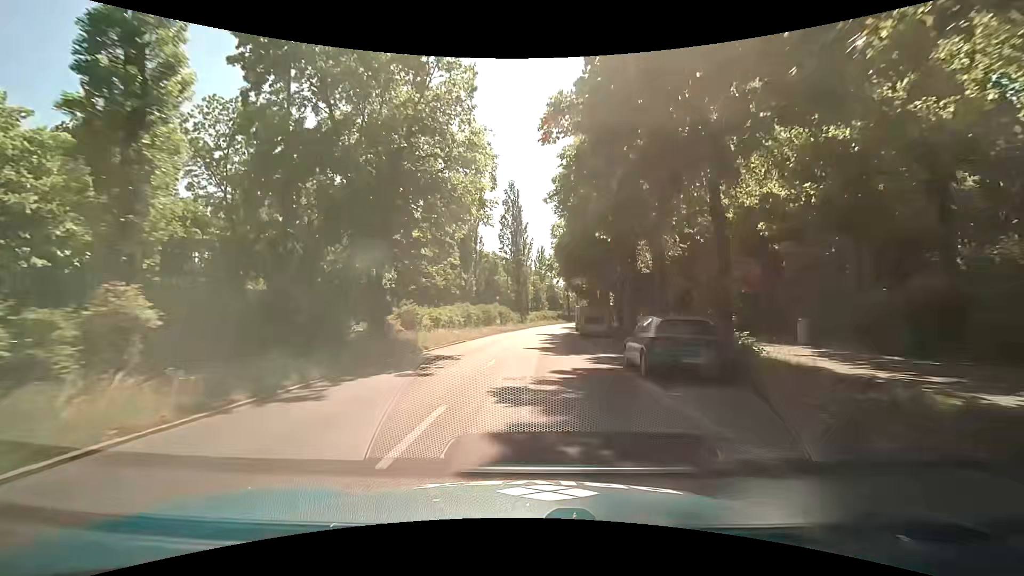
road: secondary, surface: asphalt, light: Day
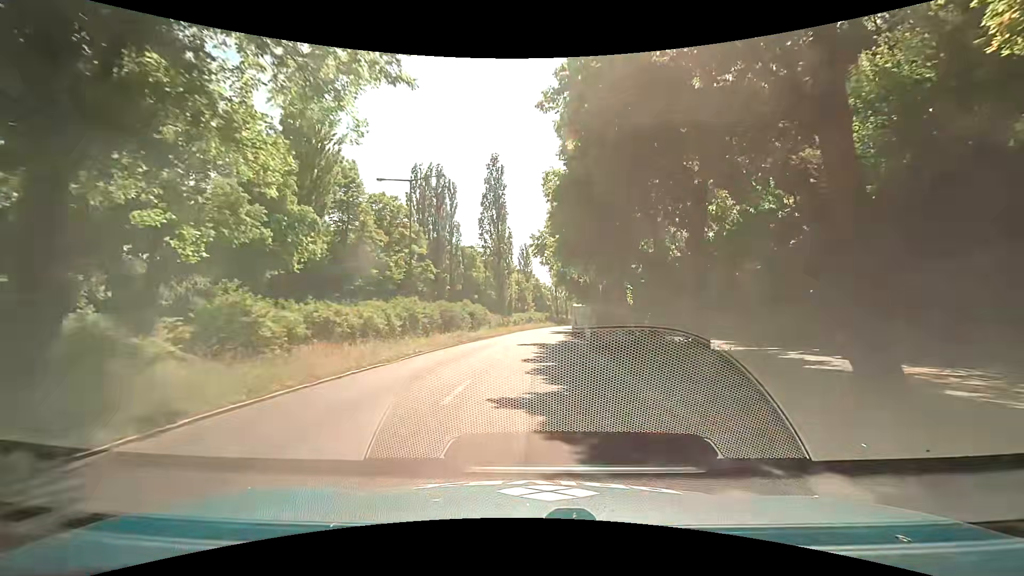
(+0.3, +14.5) m; +1°
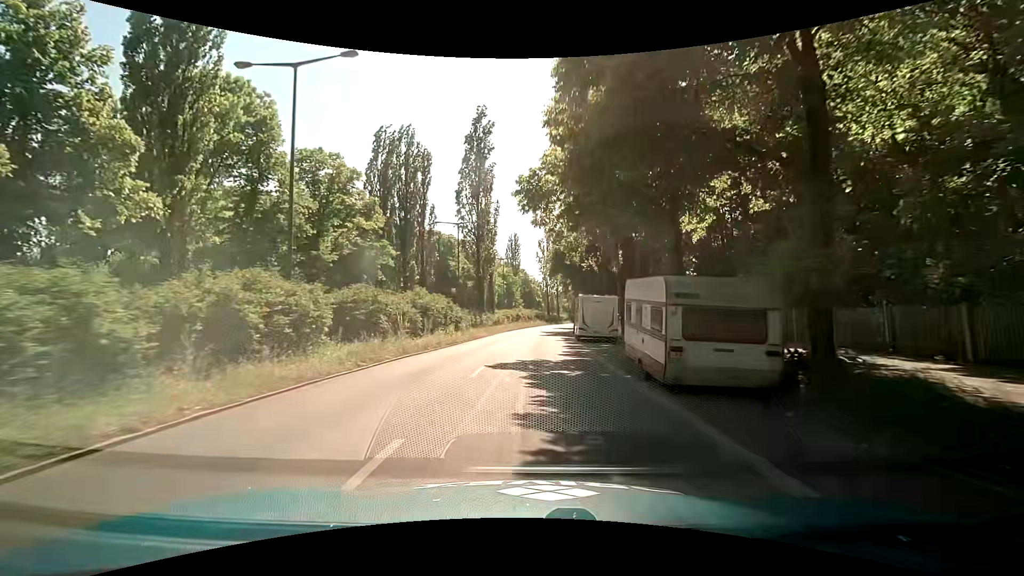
(+0.3, +14.5) m; +1°
(0, +10) (+1, +20) (+1, +30) (+2, +40) (+3, +50) (+3, +60) (+5, +70) (+6, +80) (+7, +90) (+9, +100) m
